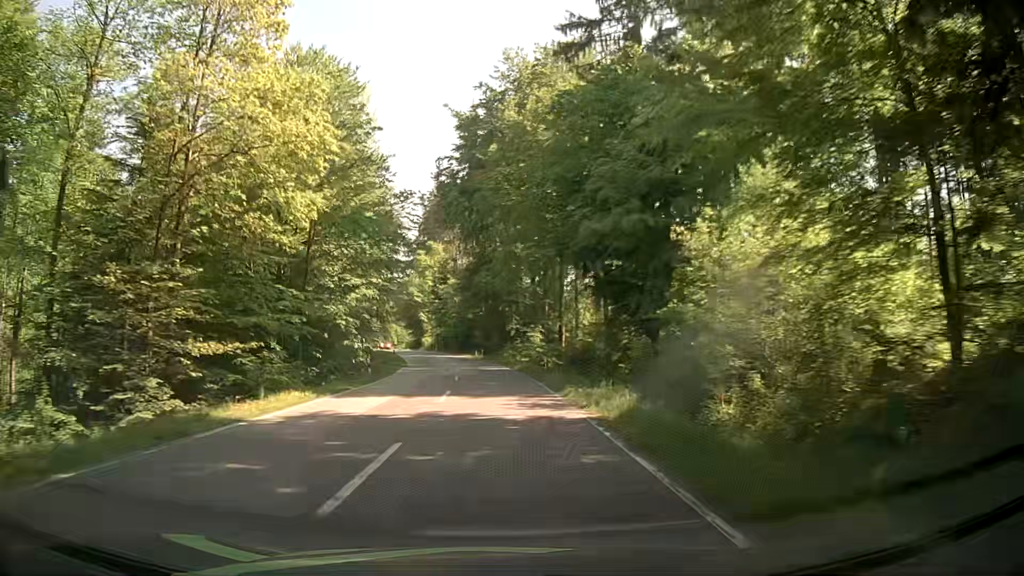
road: secondary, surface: asphalt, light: Day
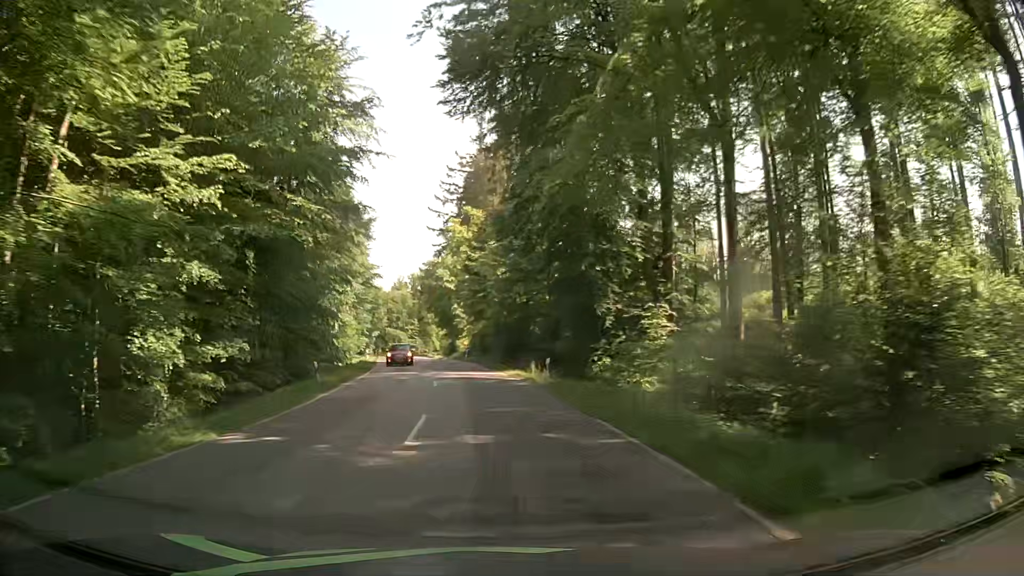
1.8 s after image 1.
(-1.2, +39.2) m; -3°
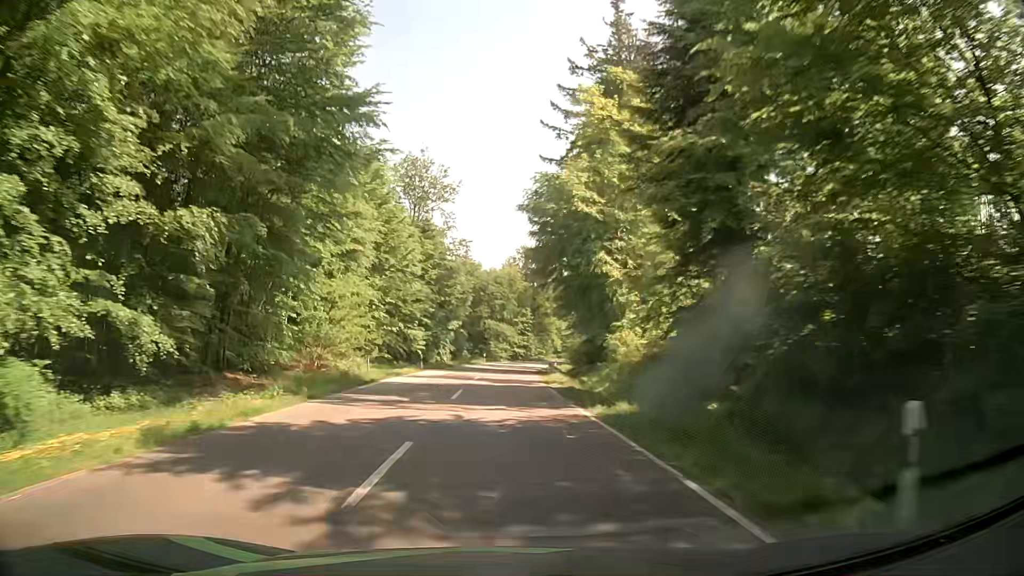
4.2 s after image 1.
(-6.0, +51.8) m; -11°
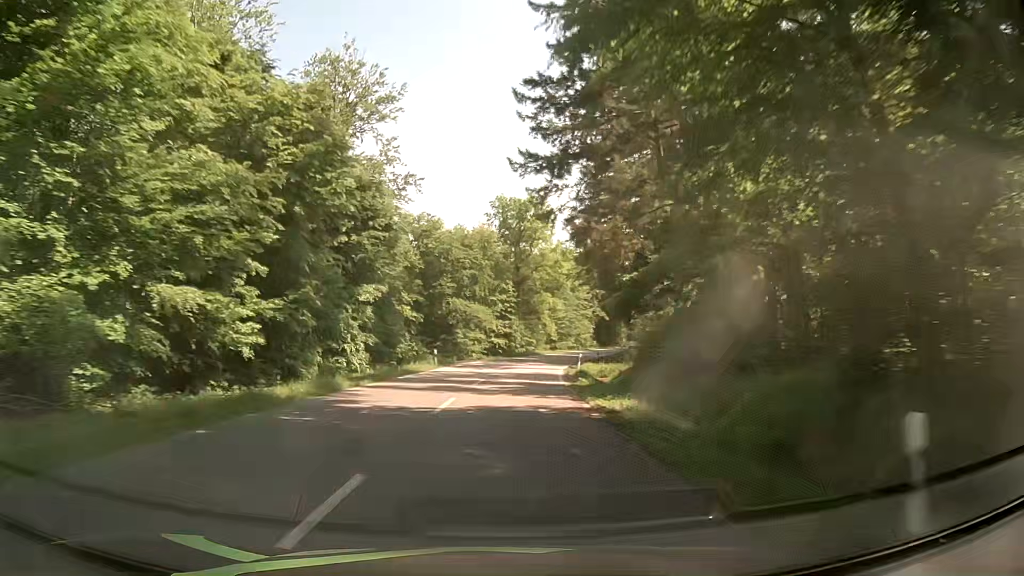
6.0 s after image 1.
(-0.2, +38.8) m; +1°
